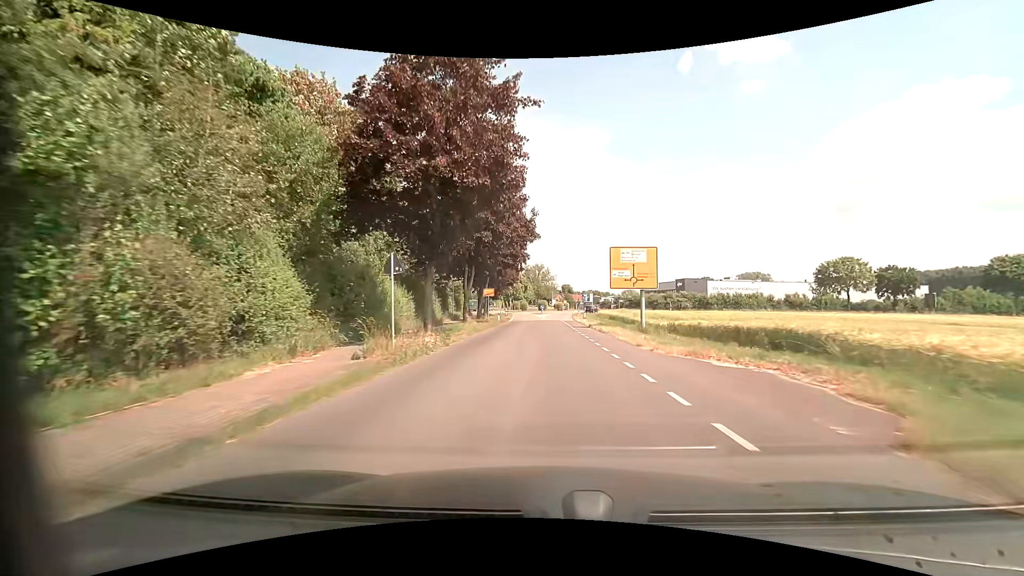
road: unclassified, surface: asphalt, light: Day
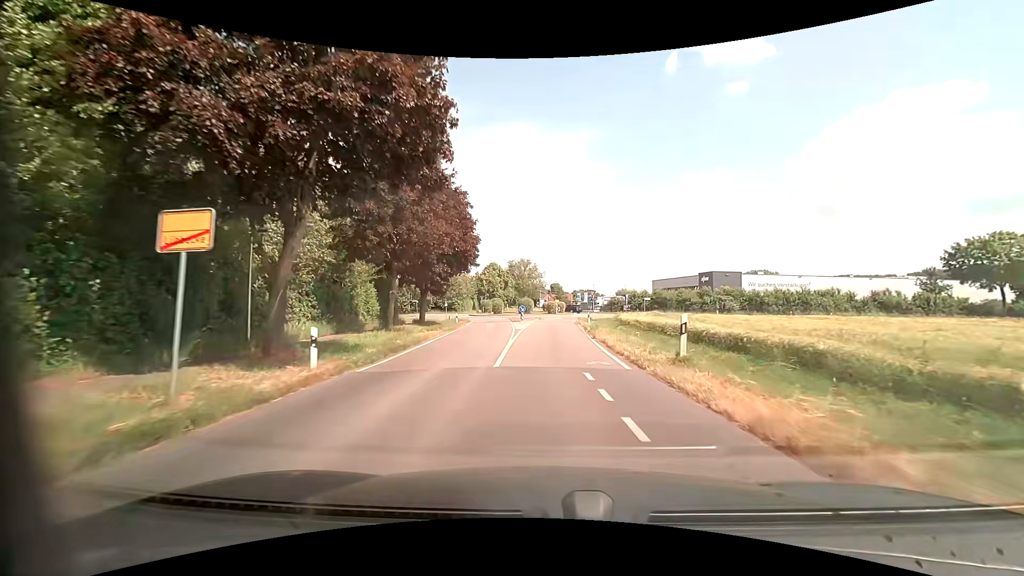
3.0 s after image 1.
(+0.4, +37.4) m; +2°
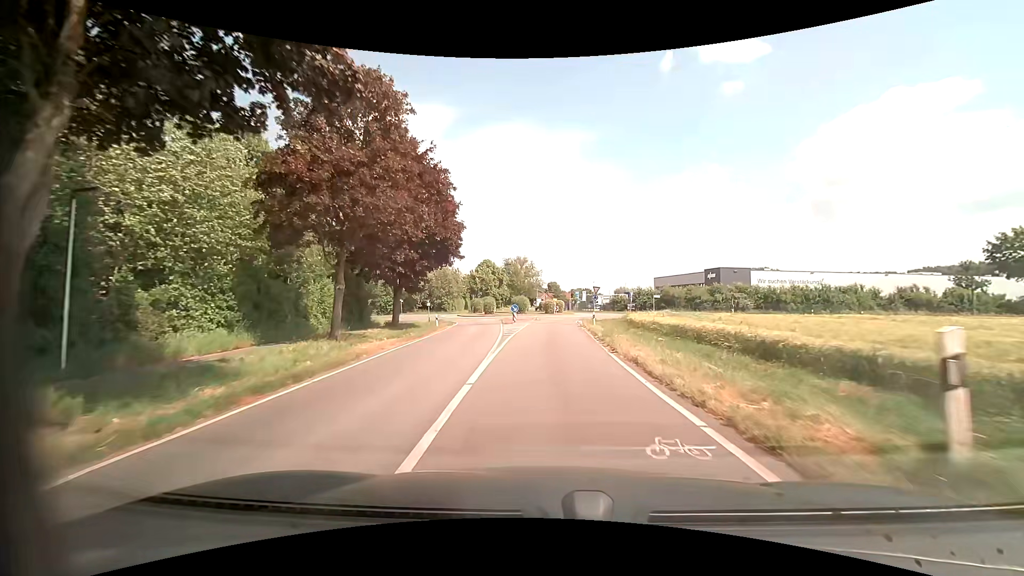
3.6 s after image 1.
(-0.1, +7.3) m; 0°
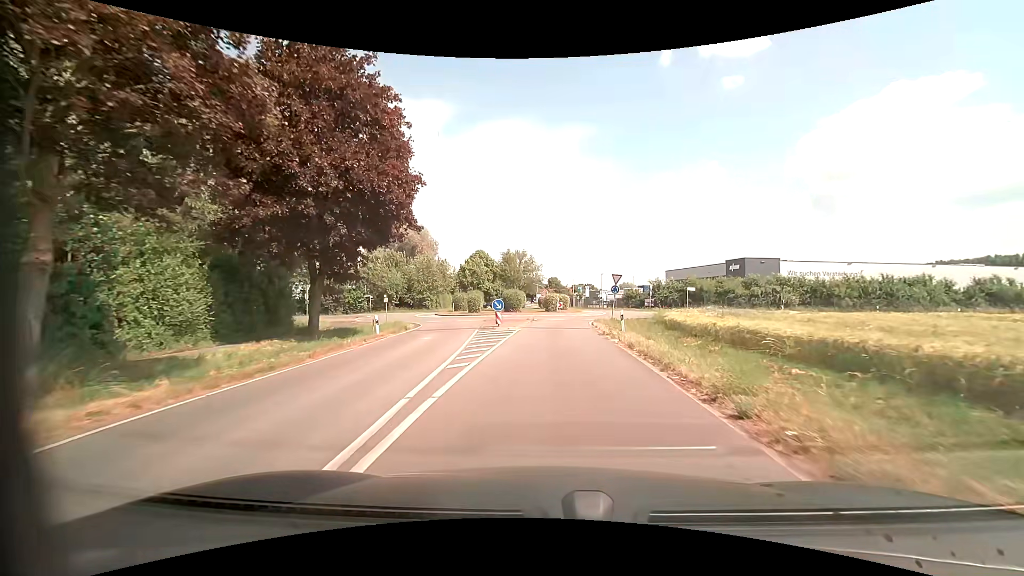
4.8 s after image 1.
(0.0, +13.5) m; 0°
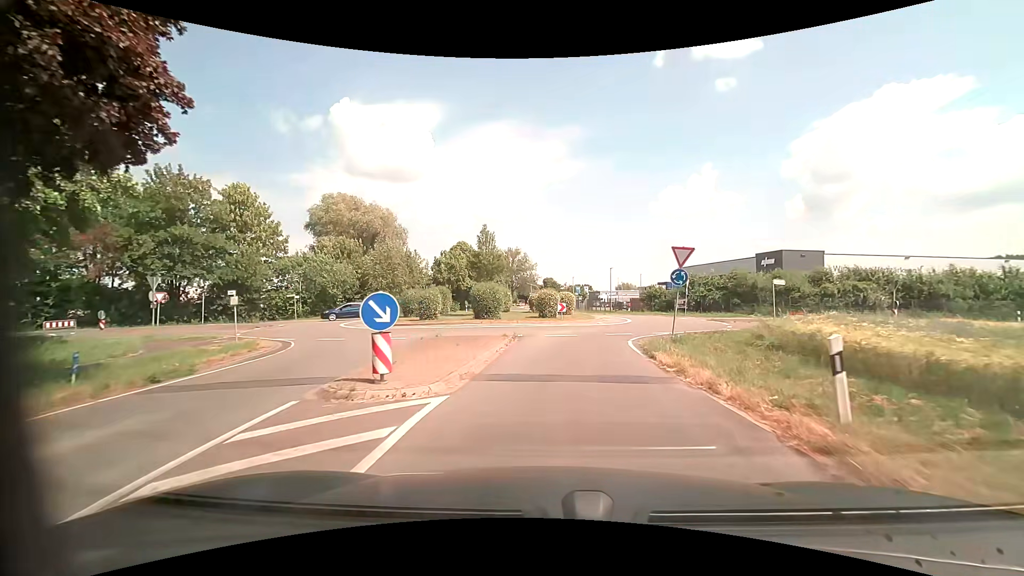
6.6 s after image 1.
(+0.1, +17.5) m; +1°
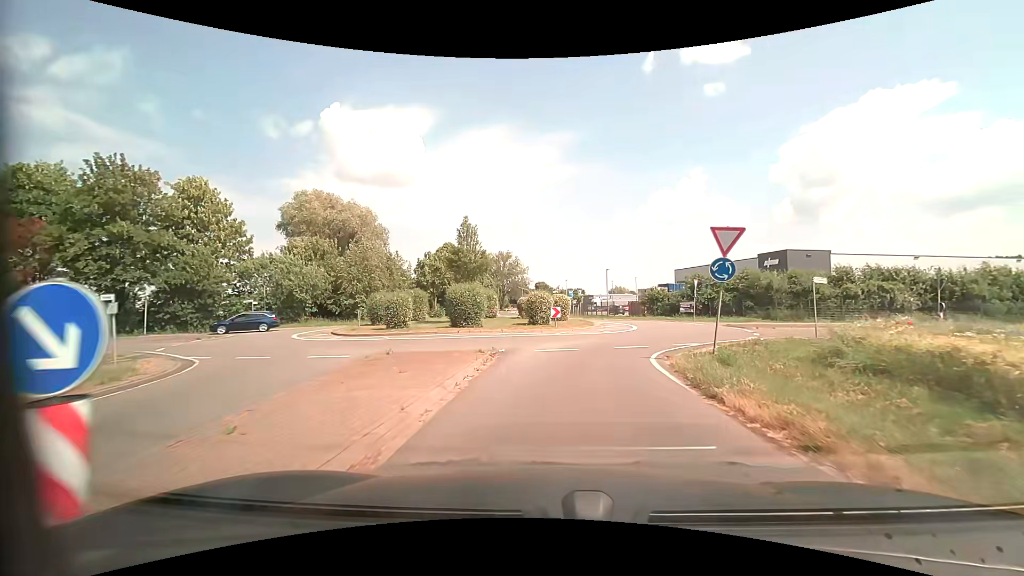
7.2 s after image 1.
(0.0, +5.0) m; +1°
